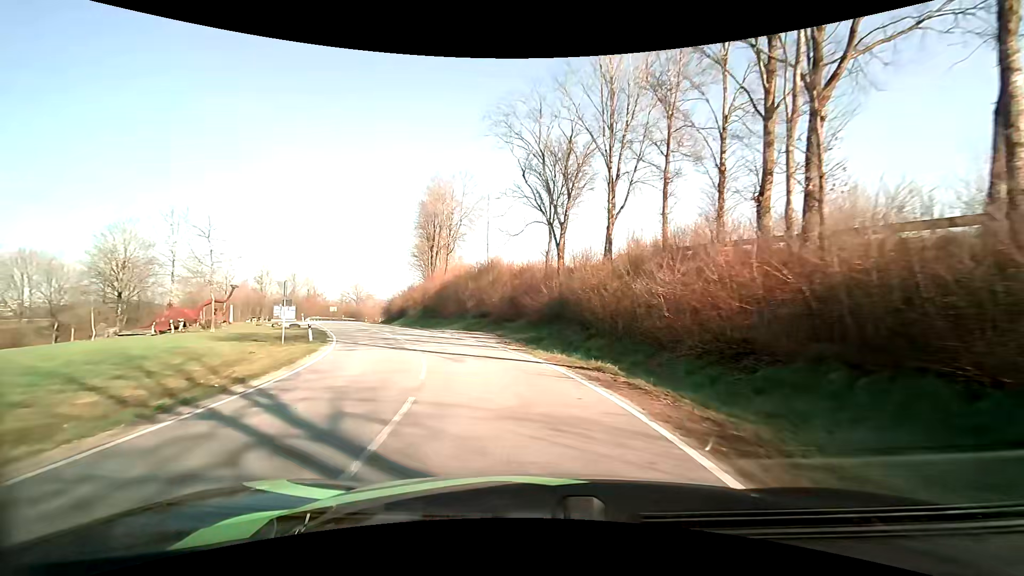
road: tertiary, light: Day
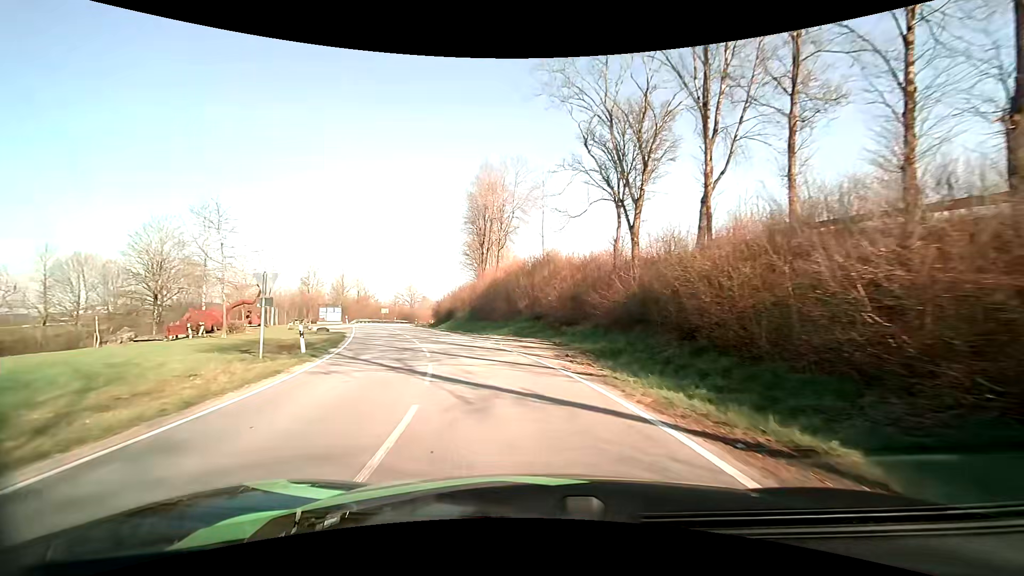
(-0.4, +7.0) m; -7°
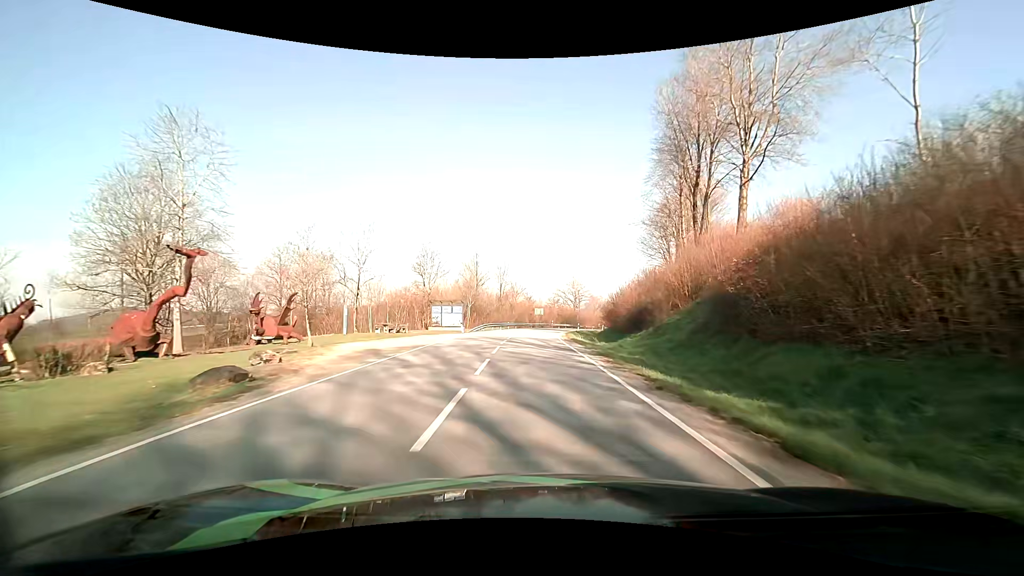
(-5.8, +28.8) m; -20°
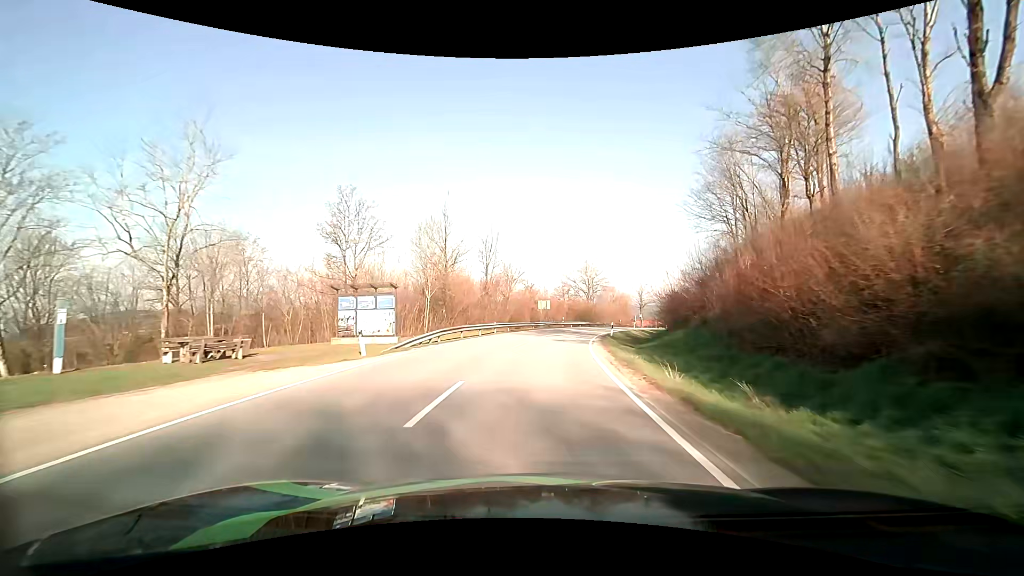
(0.0, +23.3) m; 0°
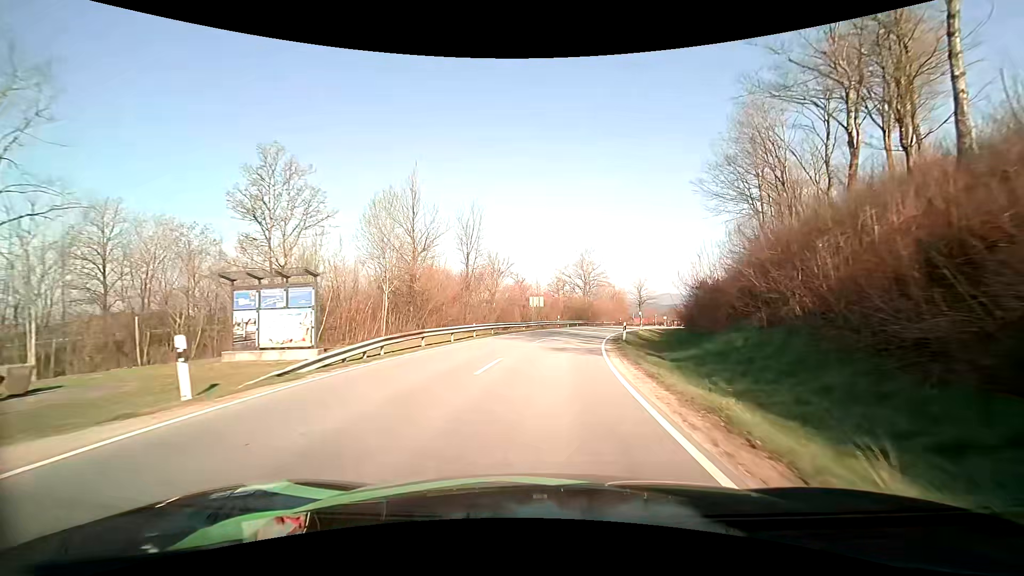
(0.0, +7.8) m; +1°
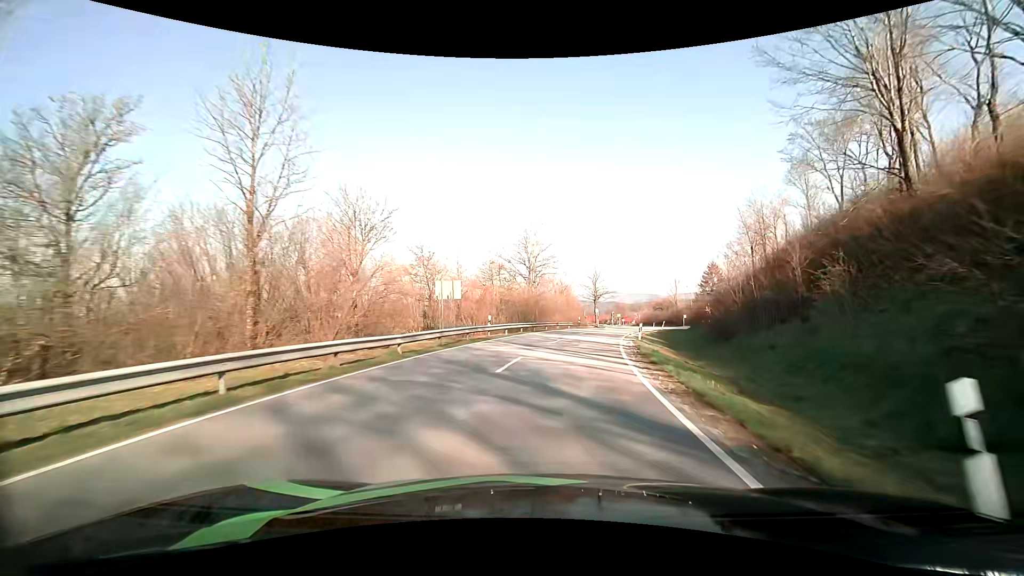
(+1.2, +23.5) m; +6°
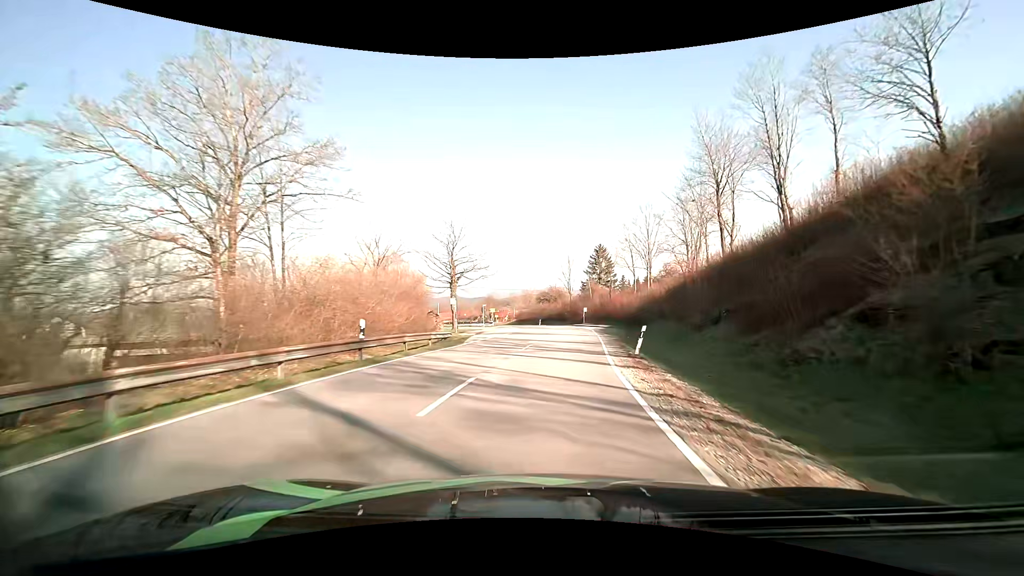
(+5.8, +40.1) m; +15°
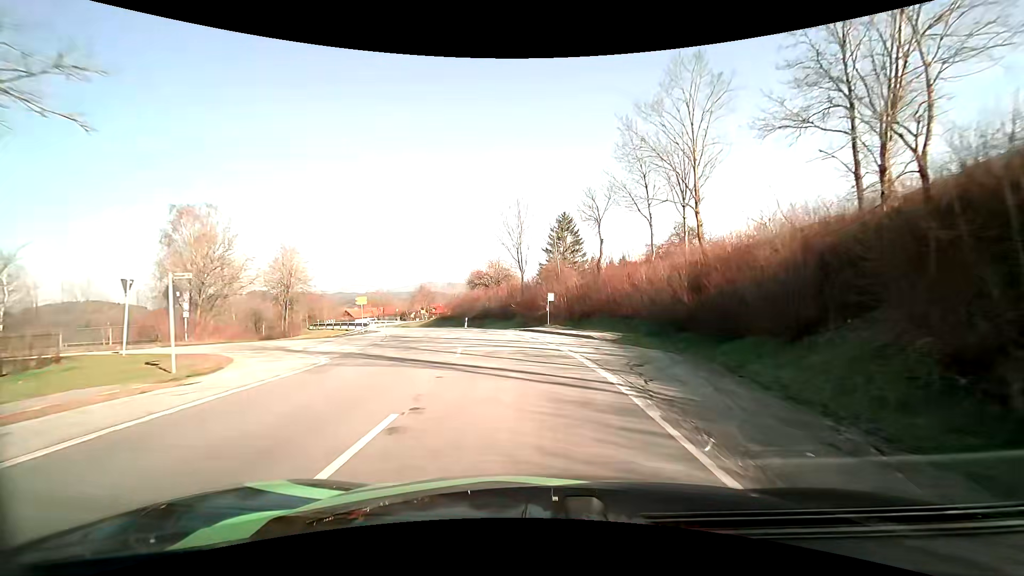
(+2.8, +40.1) m; +5°
(0, +10) (-1, +20) (-3, +30) (-6, +39) (-11, +48) (-16, +57) (-21, +65) (-25, +74) (-29, +84) (-30, +94) m
